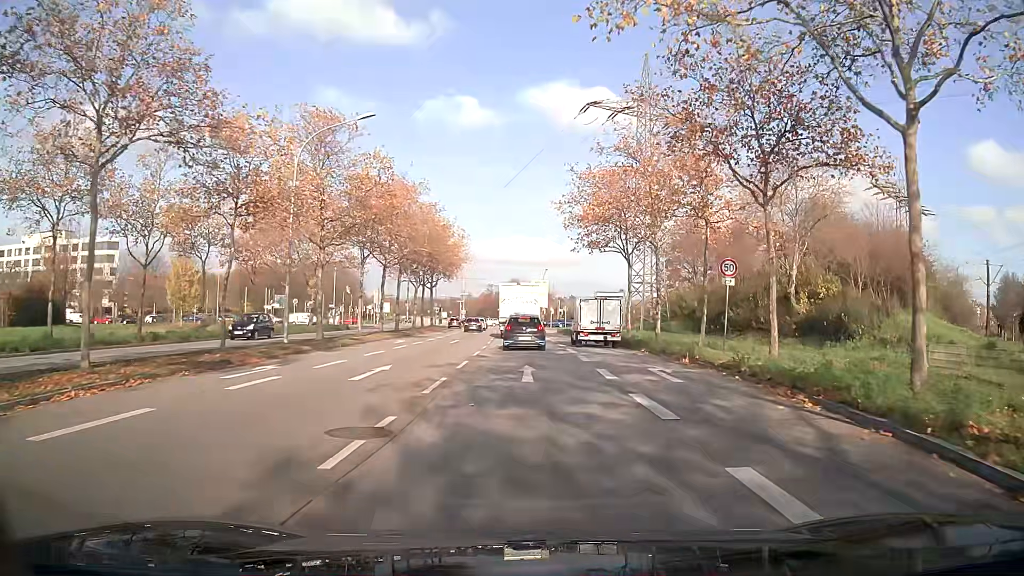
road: primary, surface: asphalt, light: Day
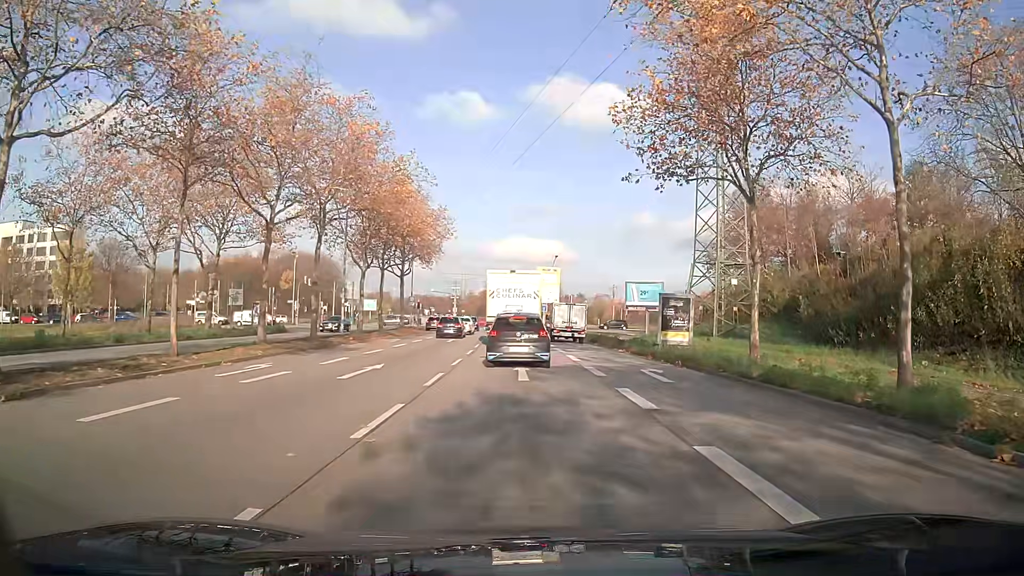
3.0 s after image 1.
(-0.1, +22.6) m; -1°
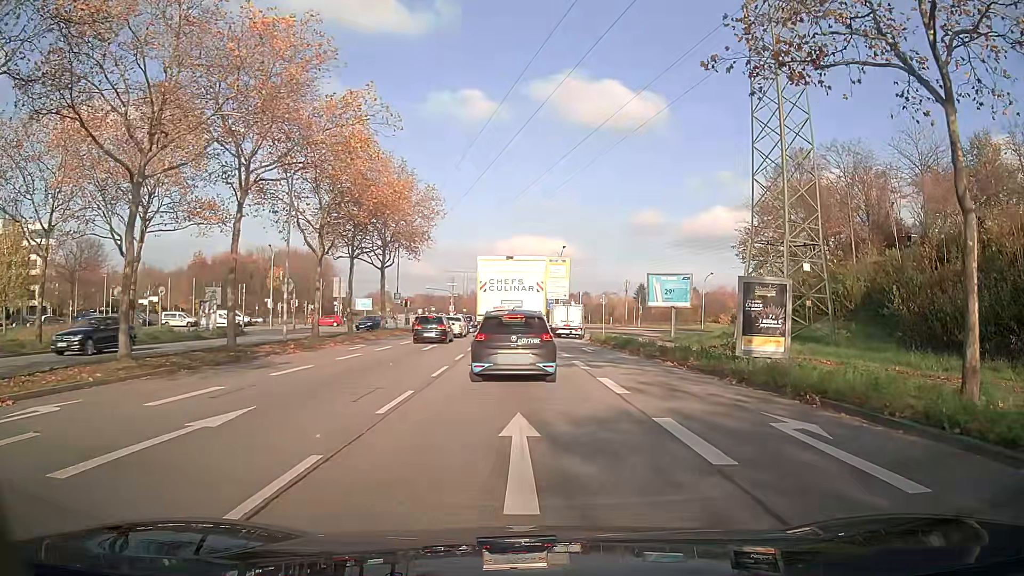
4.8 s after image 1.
(0.0, +9.9) m; 0°
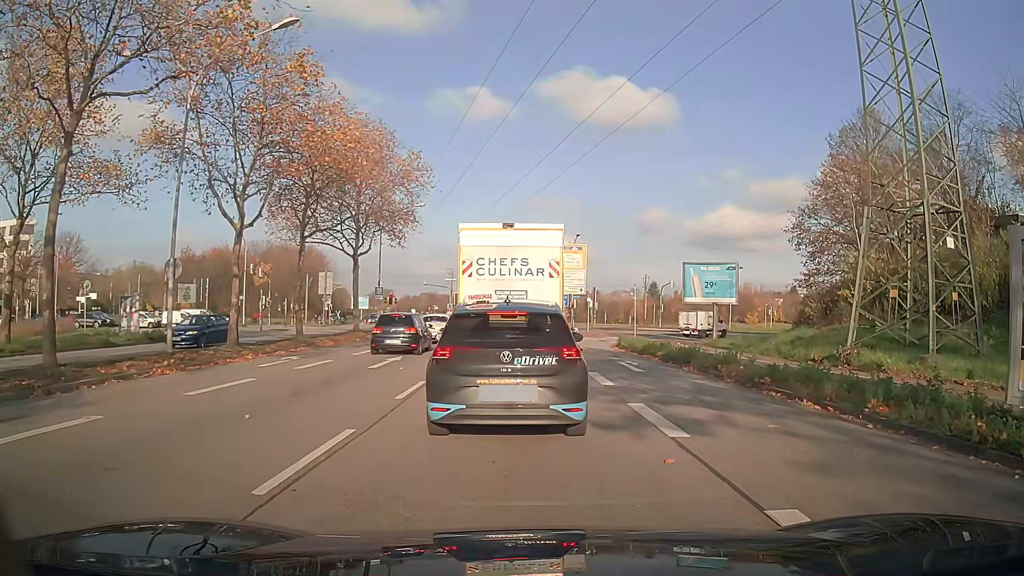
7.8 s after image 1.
(0.0, +10.3) m; 0°
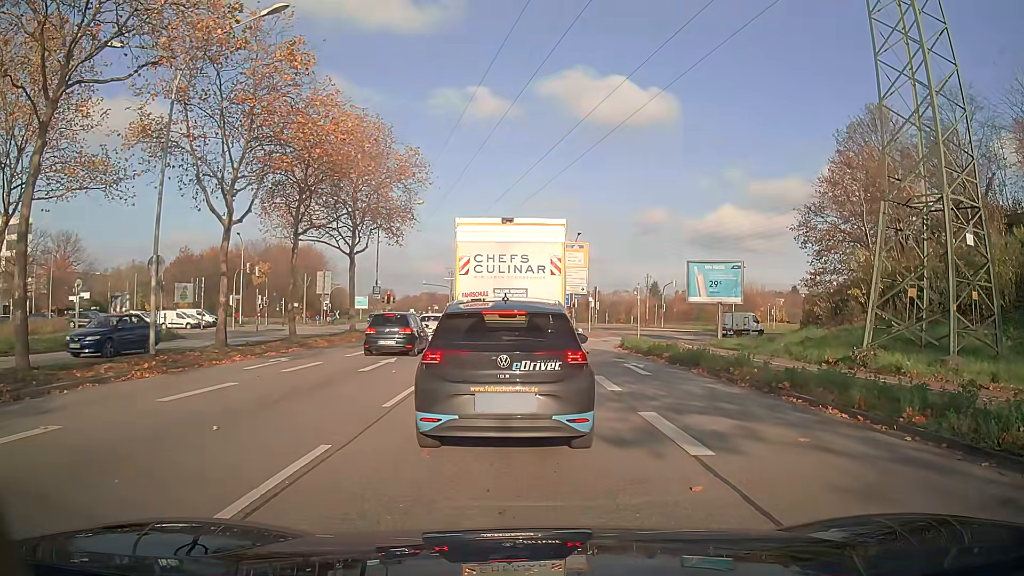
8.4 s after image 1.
(0.0, +1.0) m; 0°
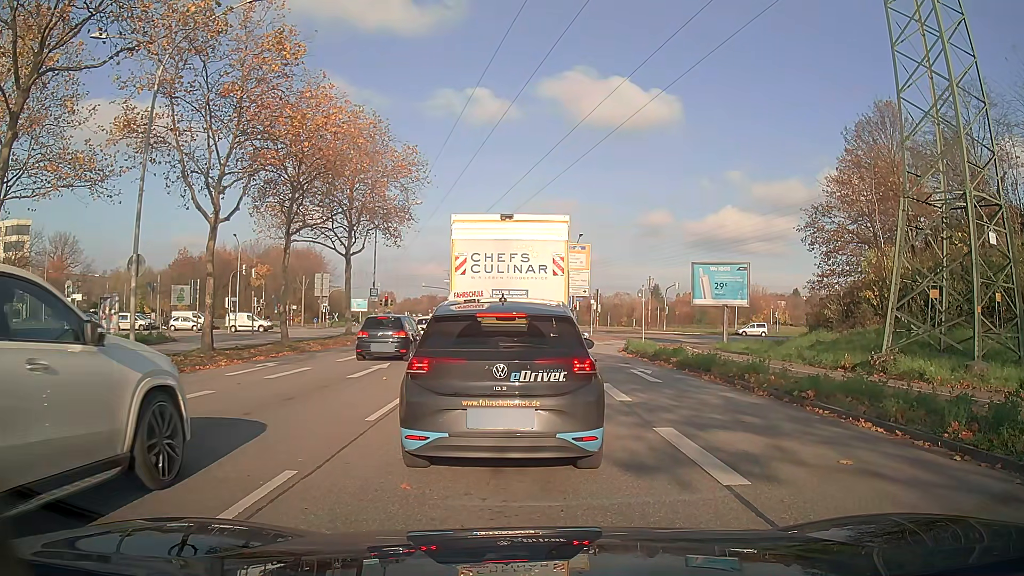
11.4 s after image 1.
(0.0, +1.1) m; 0°
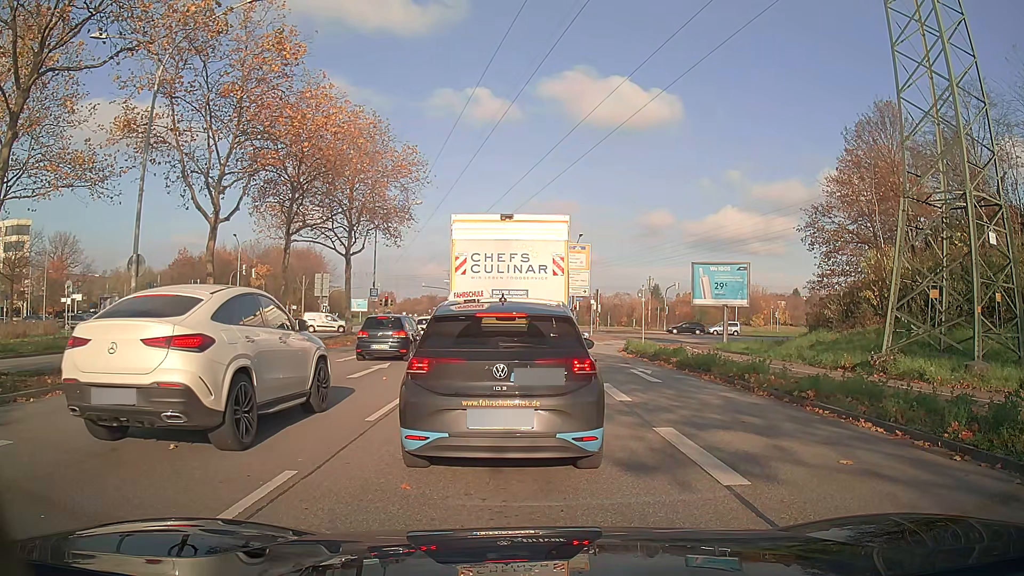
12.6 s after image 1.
(0.0, 0.0) m; 0°
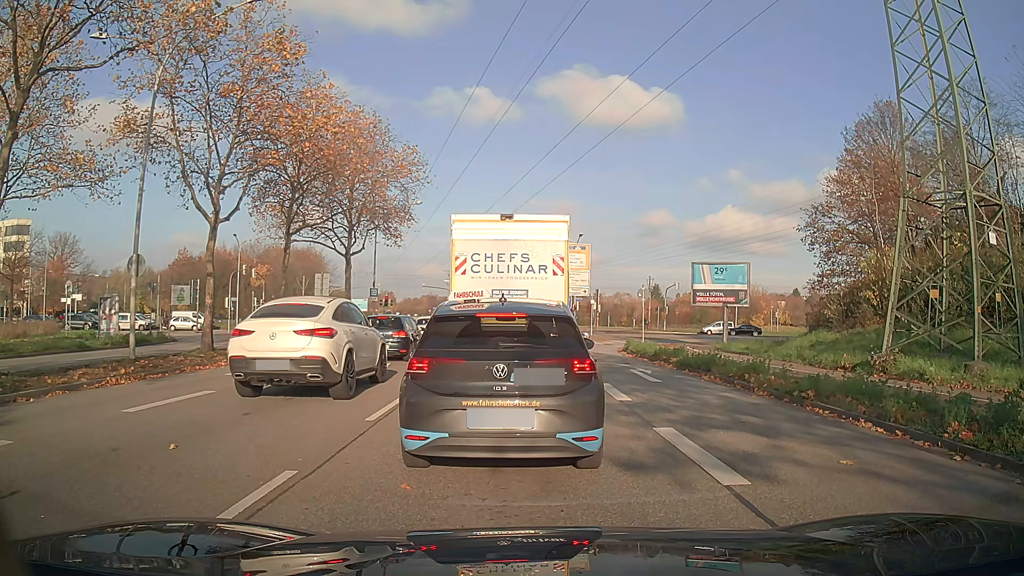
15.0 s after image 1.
(0.0, 0.0) m; 0°
(0, +10) (-1, +20) (-1, +30) (-1, +40) (-2, +50) (-3, +60) (-3, +70) (-4, +80) (-5, +90) (-6, +100) m
